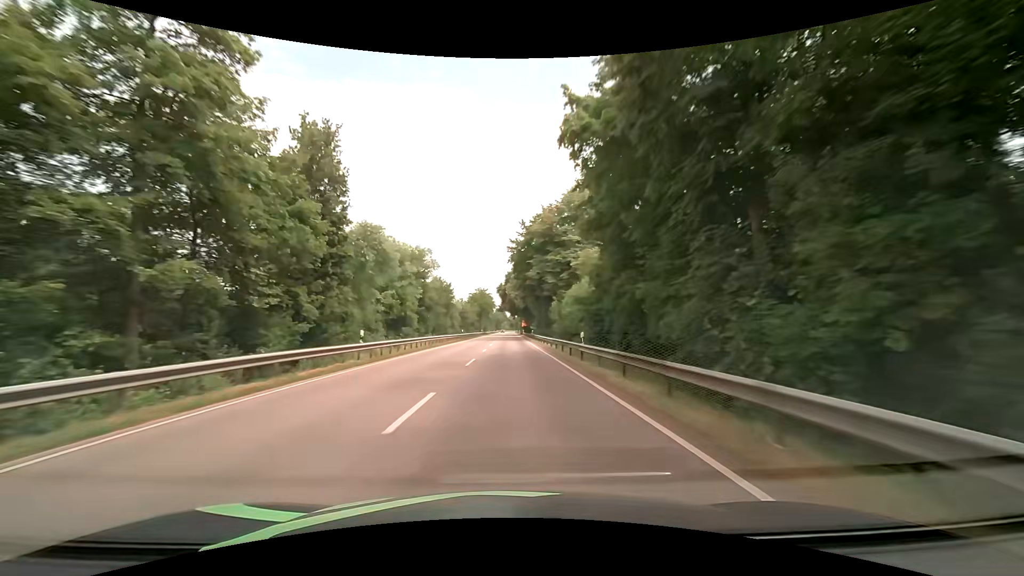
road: primary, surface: asphalt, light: Day
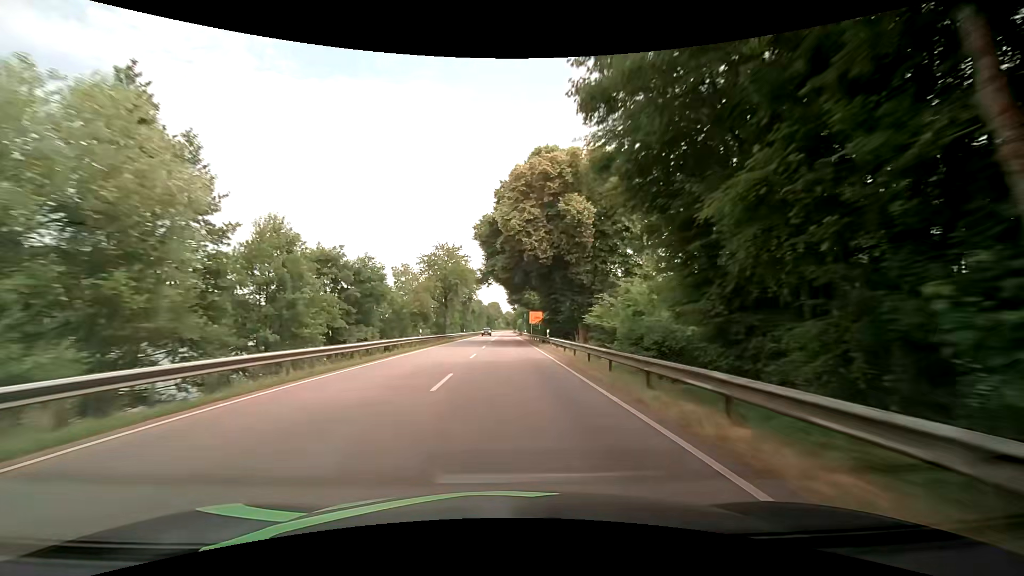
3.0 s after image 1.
(+0.6, +79.0) m; 0°
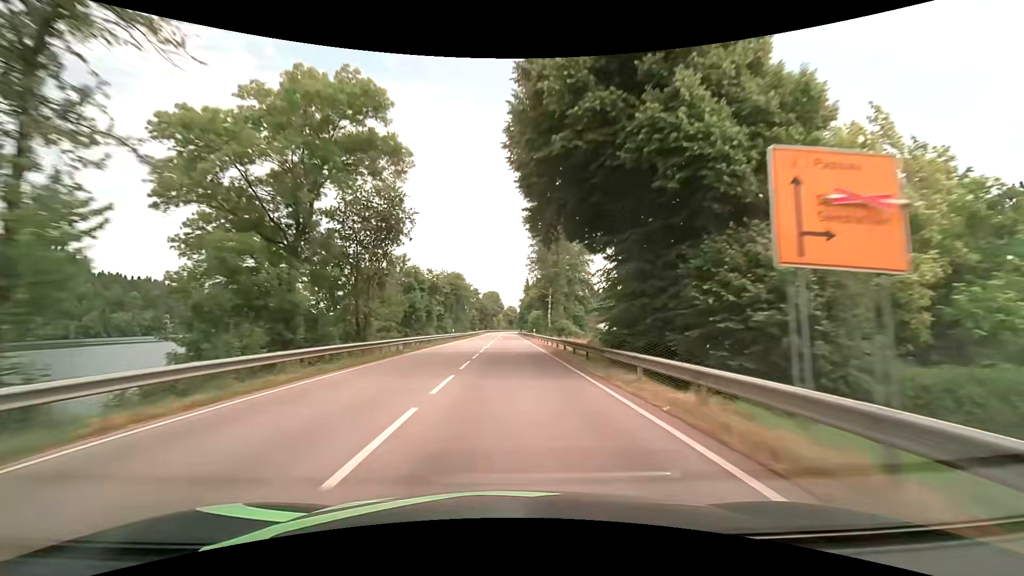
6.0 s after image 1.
(+0.3, +79.2) m; 0°
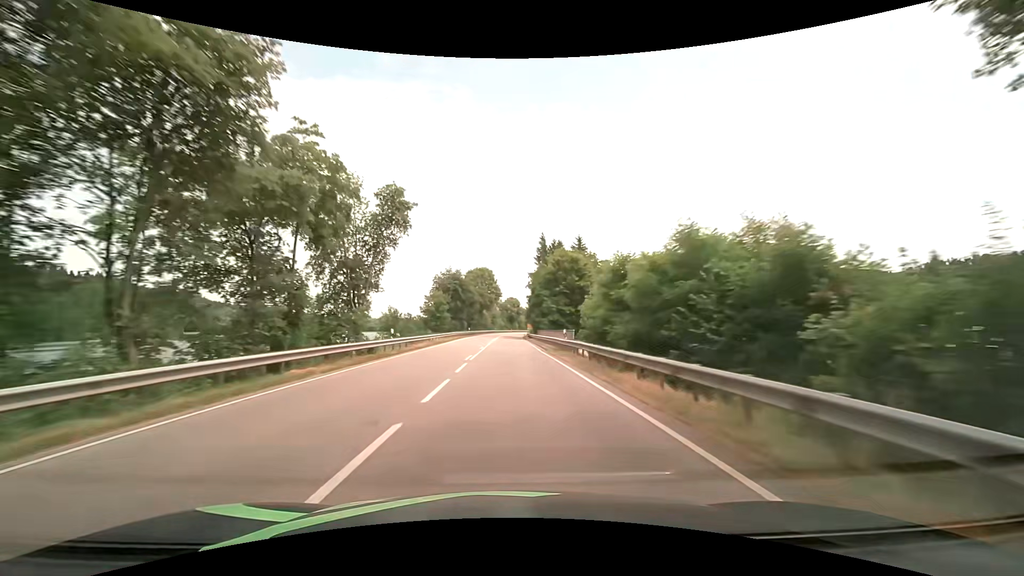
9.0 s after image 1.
(0.0, +79.3) m; +1°
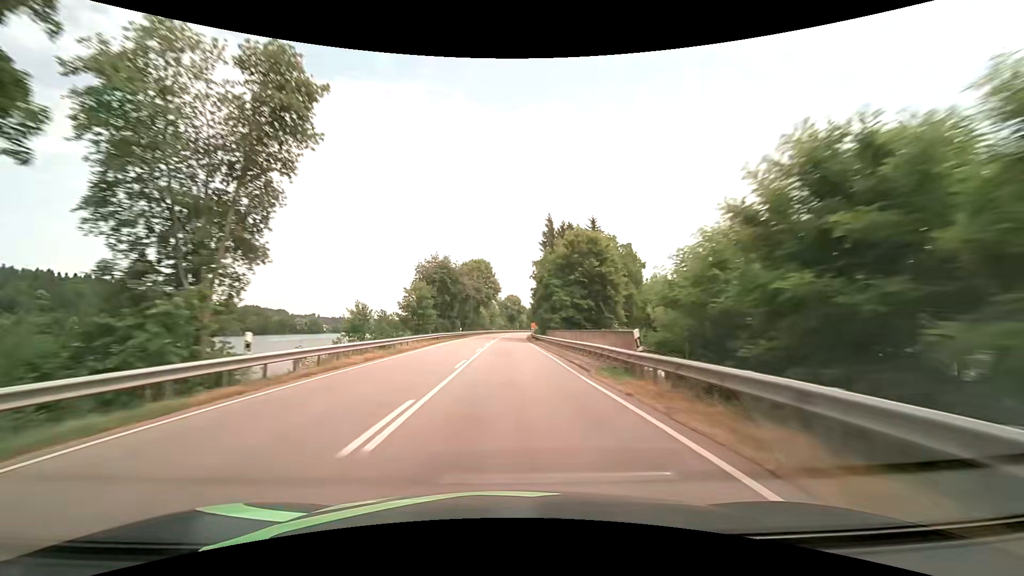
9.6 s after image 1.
(-0.1, +15.9) m; 0°
(0, +10) (0, +20) (0, +30) (0, +40) (0, +50) (0, +60) (0, +70) (+1, +80) (+1, +90) (+1, +100) m
